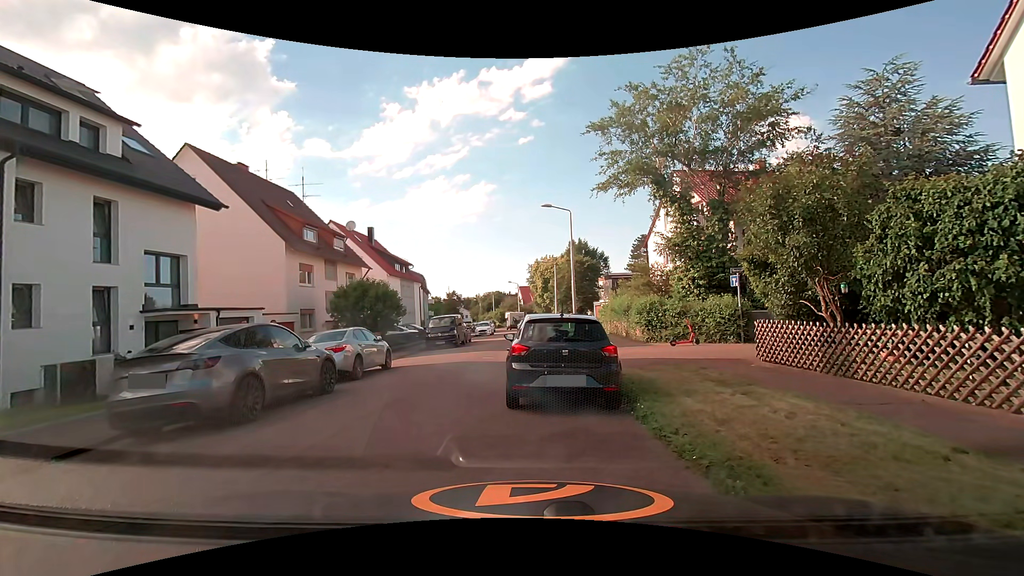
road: residential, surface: asphalt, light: Day
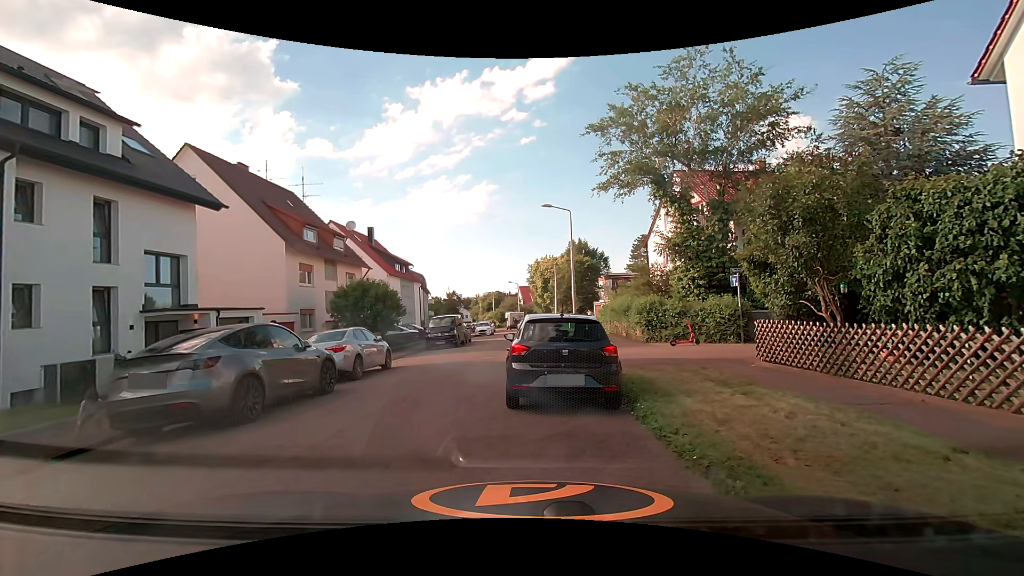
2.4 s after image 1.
(0.0, 0.0) m; 0°
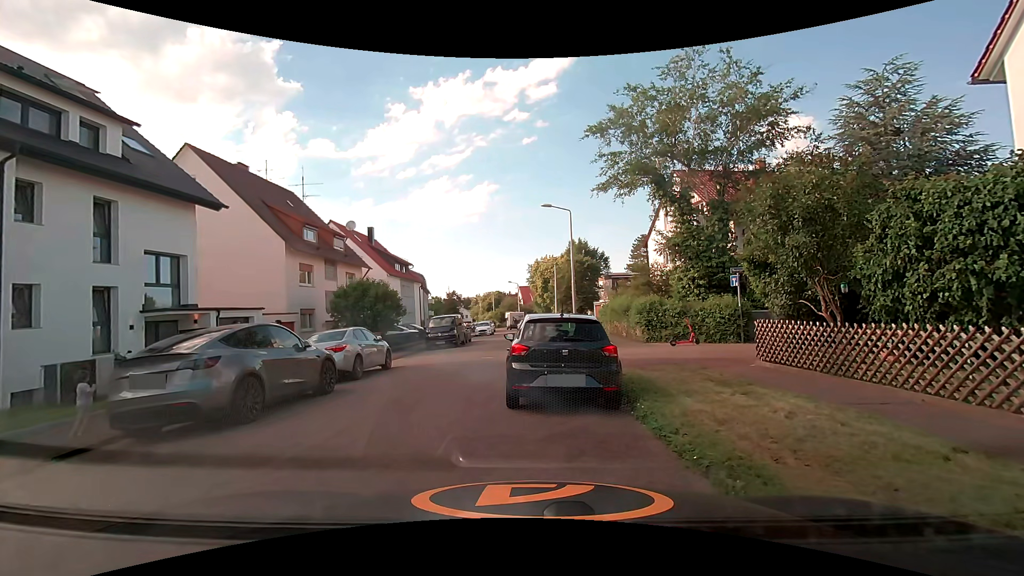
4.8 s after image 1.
(0.0, 0.0) m; 0°
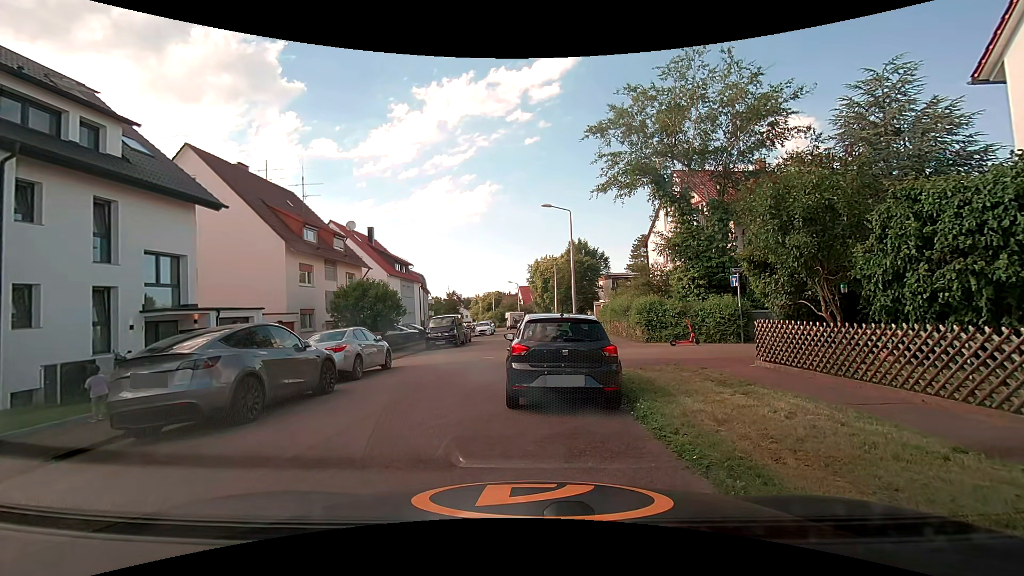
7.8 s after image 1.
(0.0, +0.1) m; 0°
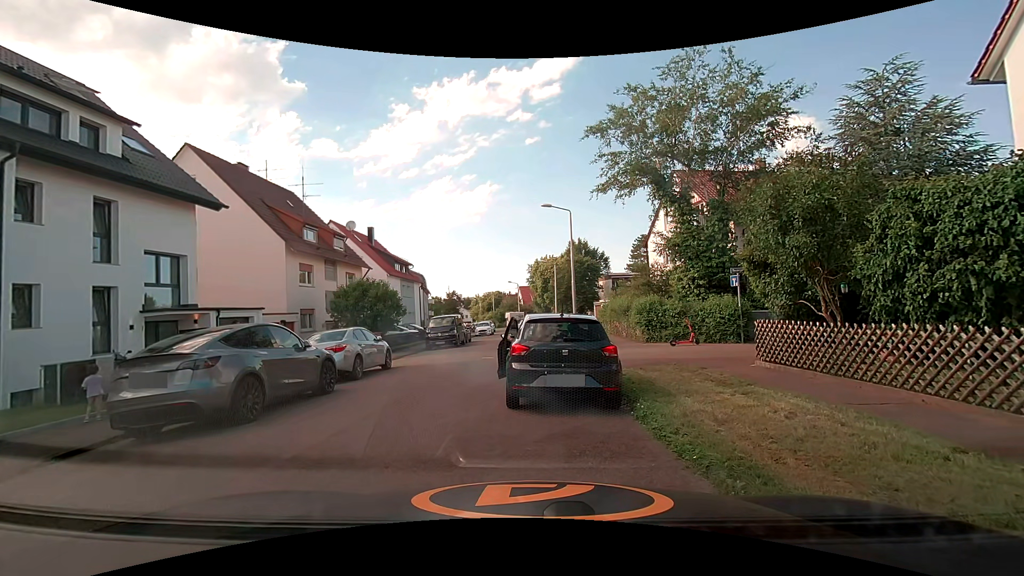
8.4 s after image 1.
(0.0, 0.0) m; 0°
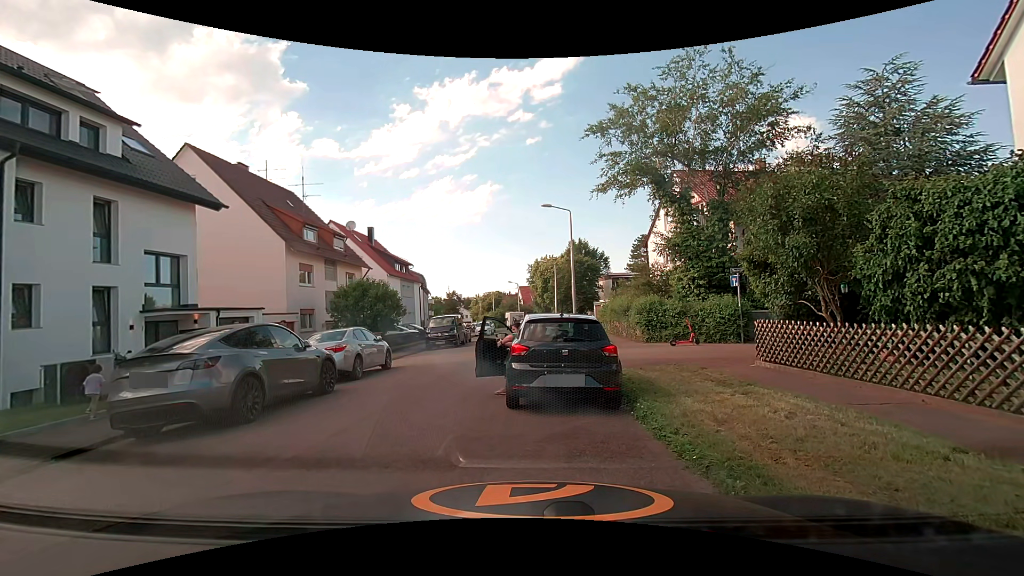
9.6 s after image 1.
(0.0, 0.0) m; 0°
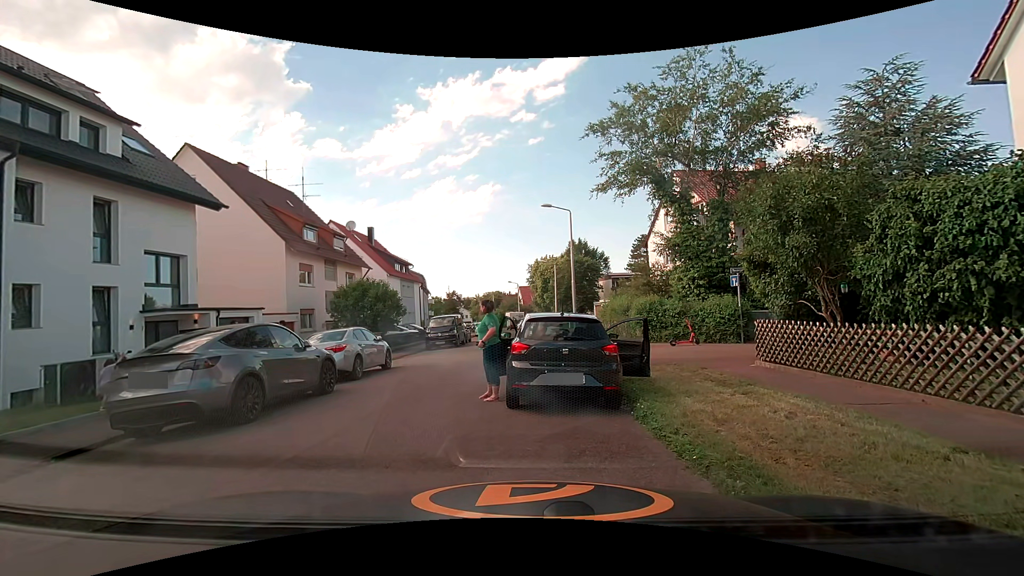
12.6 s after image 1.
(0.0, 0.0) m; 0°
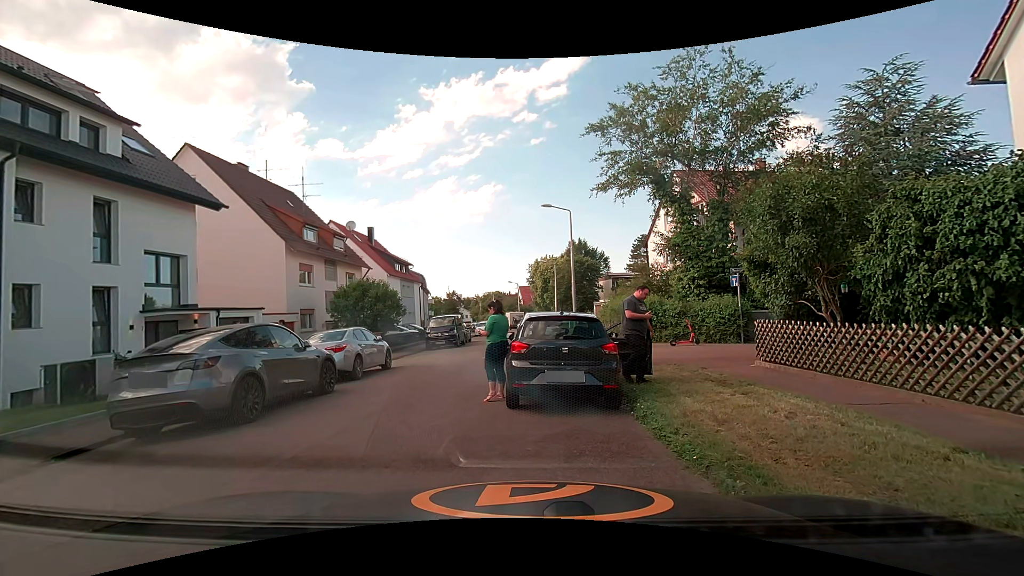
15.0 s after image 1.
(0.0, 0.0) m; 0°
